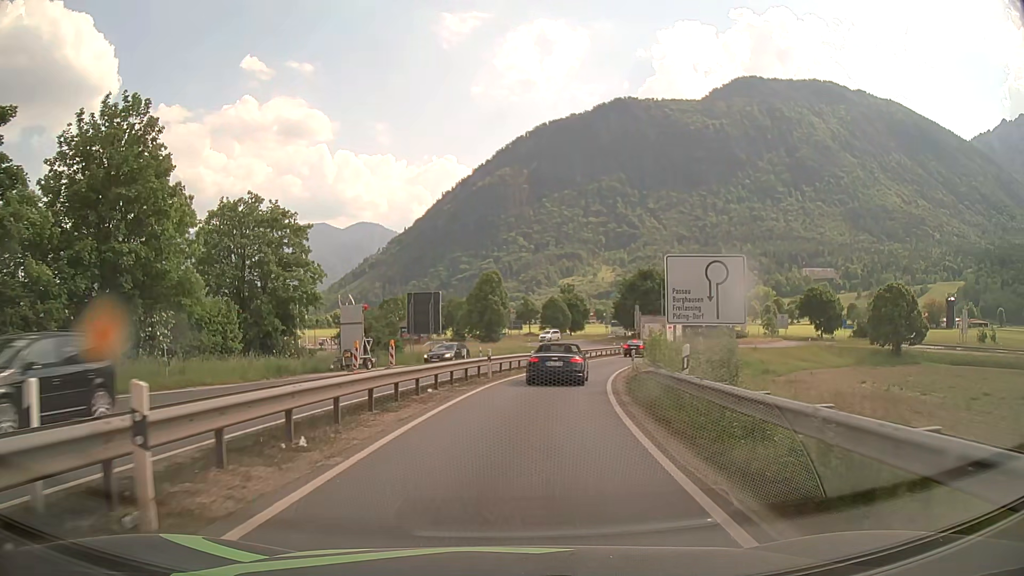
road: primary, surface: asphalt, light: Day
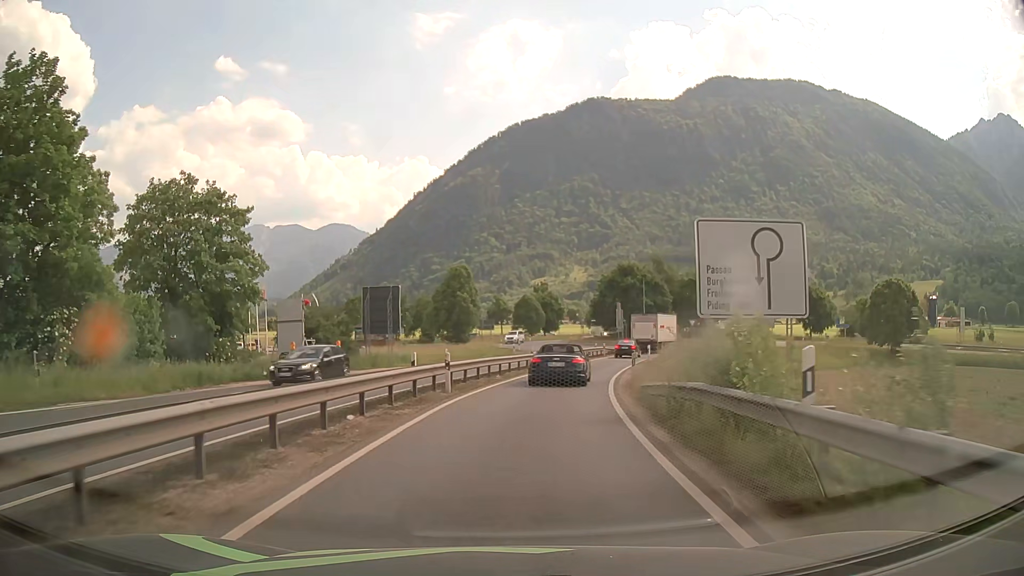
(+0.1, +6.3) m; +2°
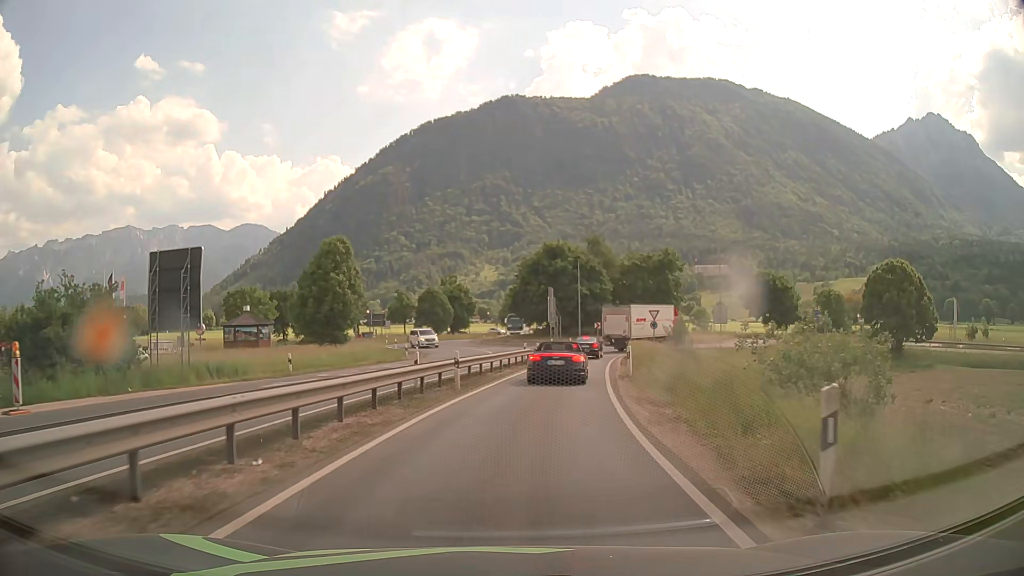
(+1.2, +18.7) m; +7°
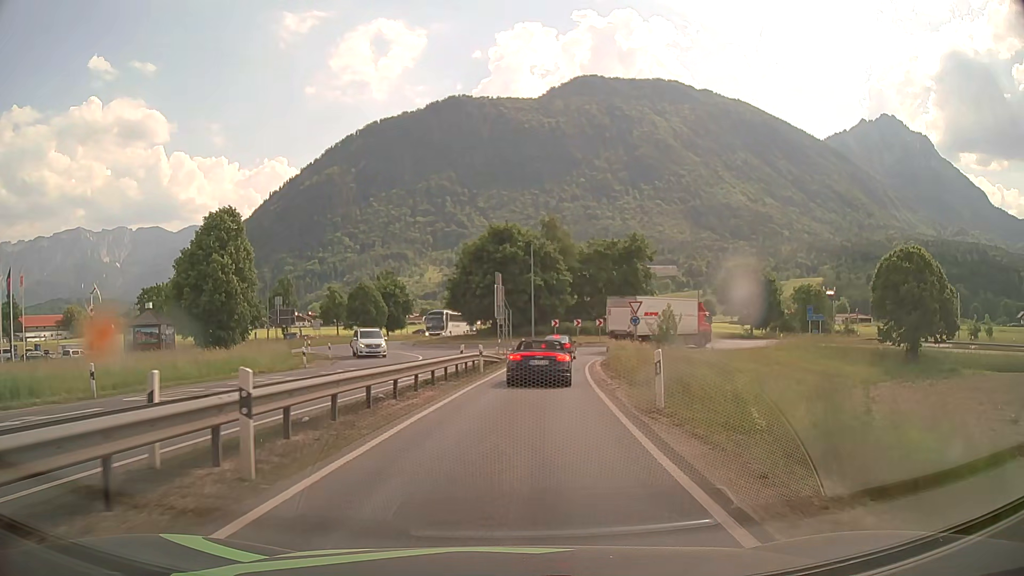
(+0.5, +12.0) m; +5°
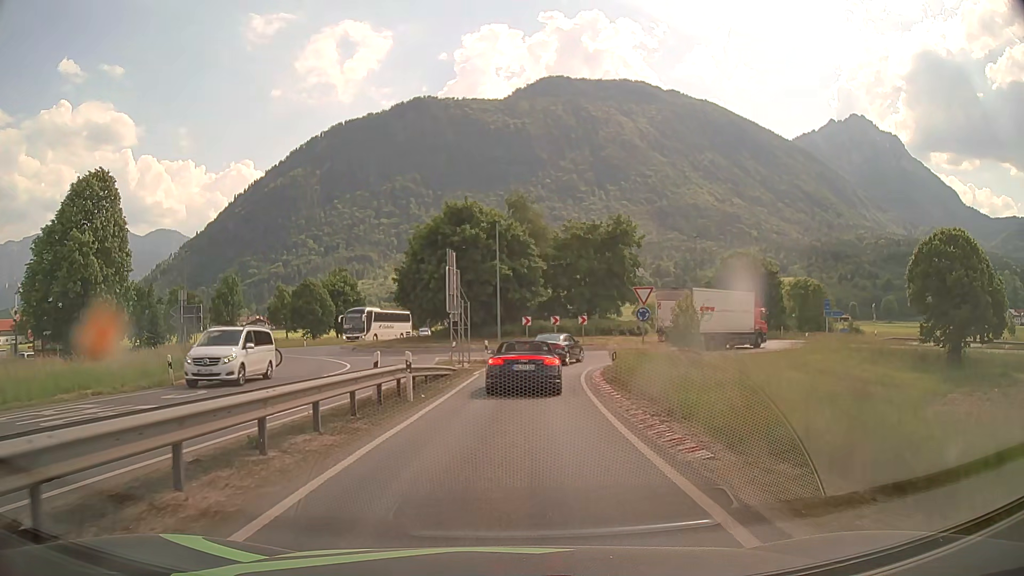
(+0.3, +10.8) m; +3°
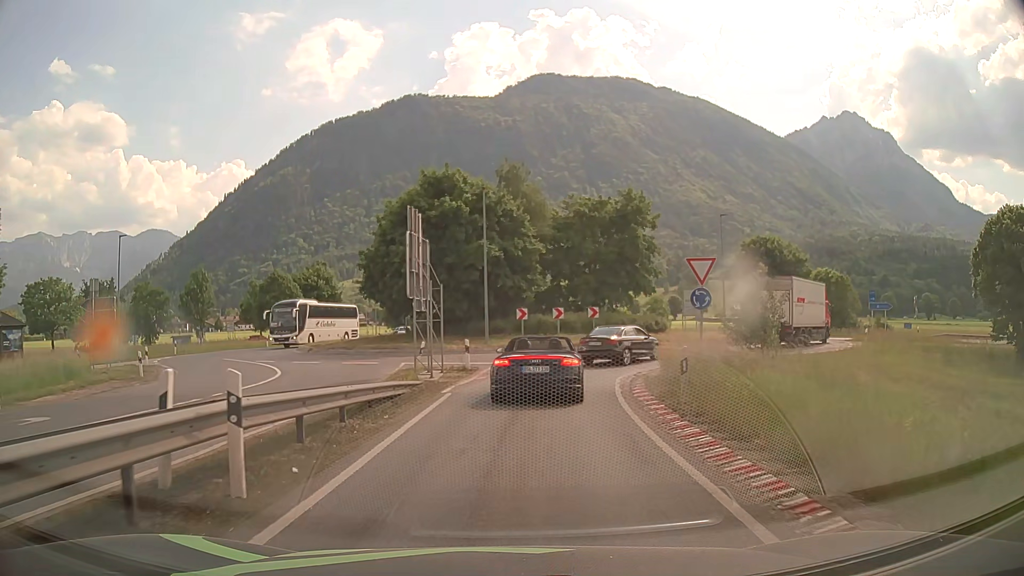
(+0.1, +9.0) m; +1°
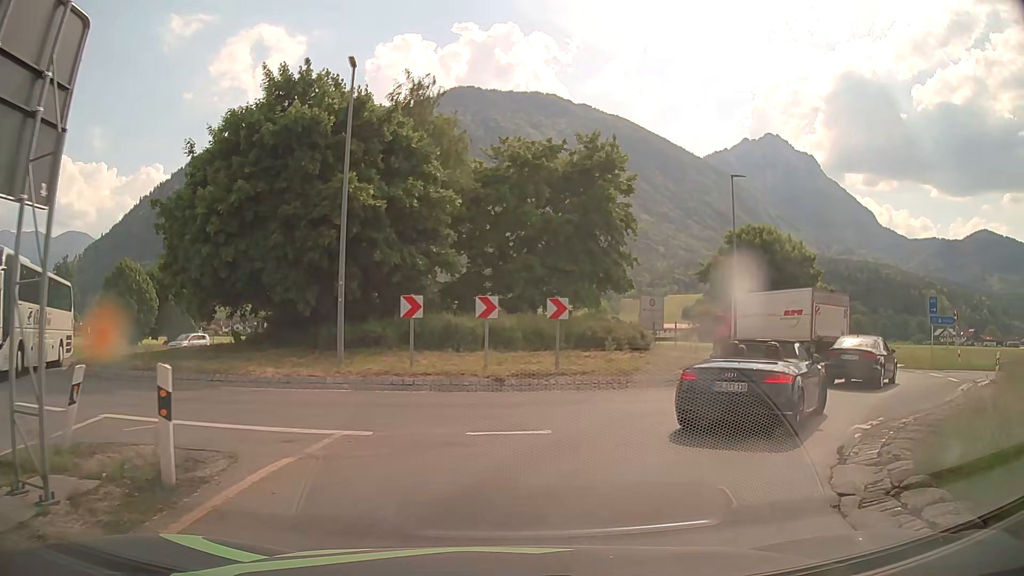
(+0.5, +16.9) m; +8°
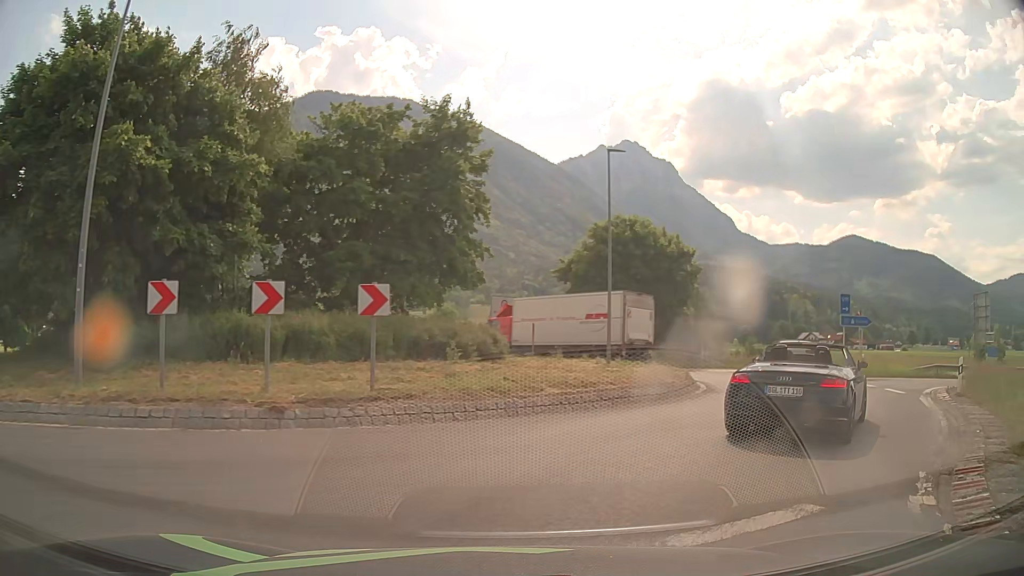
(+0.4, +5.3) m; +13°
(+3, +9) (+8, +18) (+8, +28) (+4, +37) (-5, +42) (-14, +47) (-22, +52) (-29, +59) (-34, +68) (-39, +76) m
